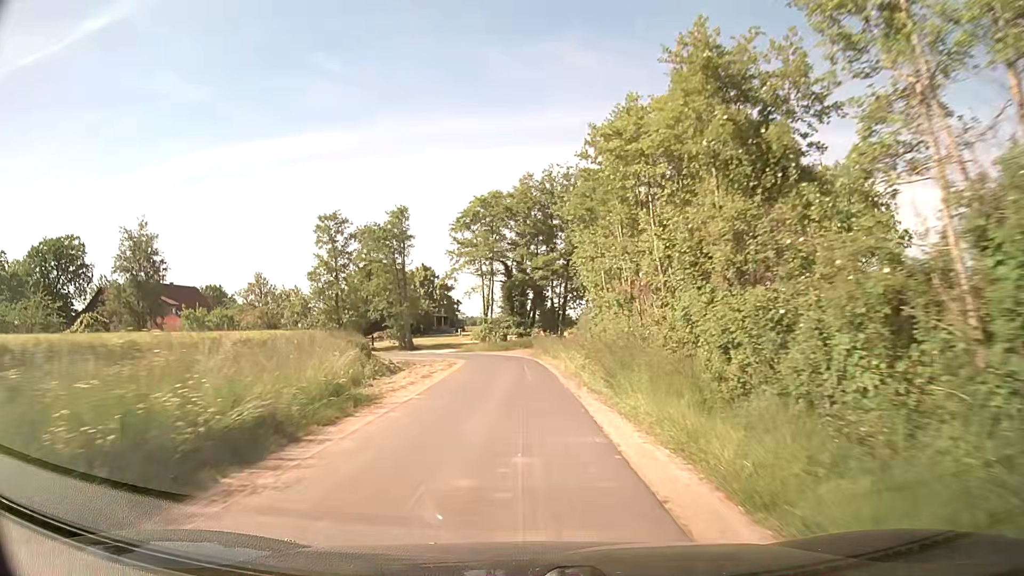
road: unclassified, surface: asphalt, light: Day
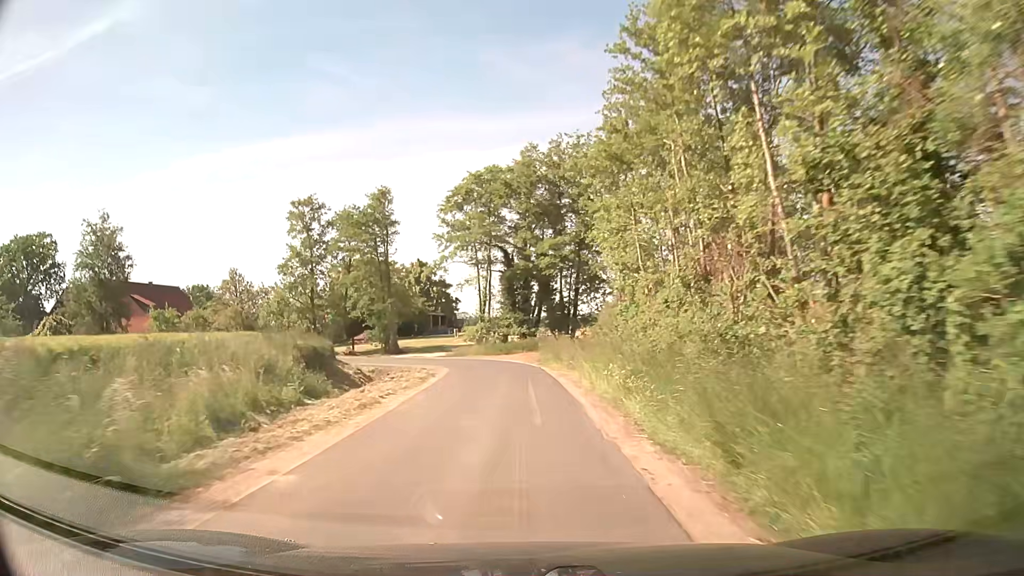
(0.0, +8.1) m; 0°
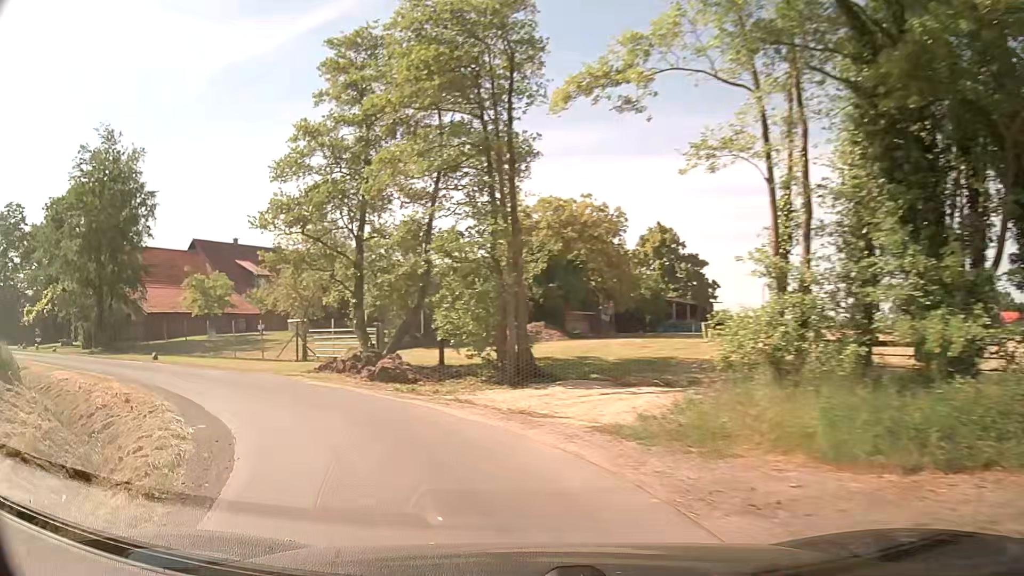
(-2.5, +31.6) m; -22°
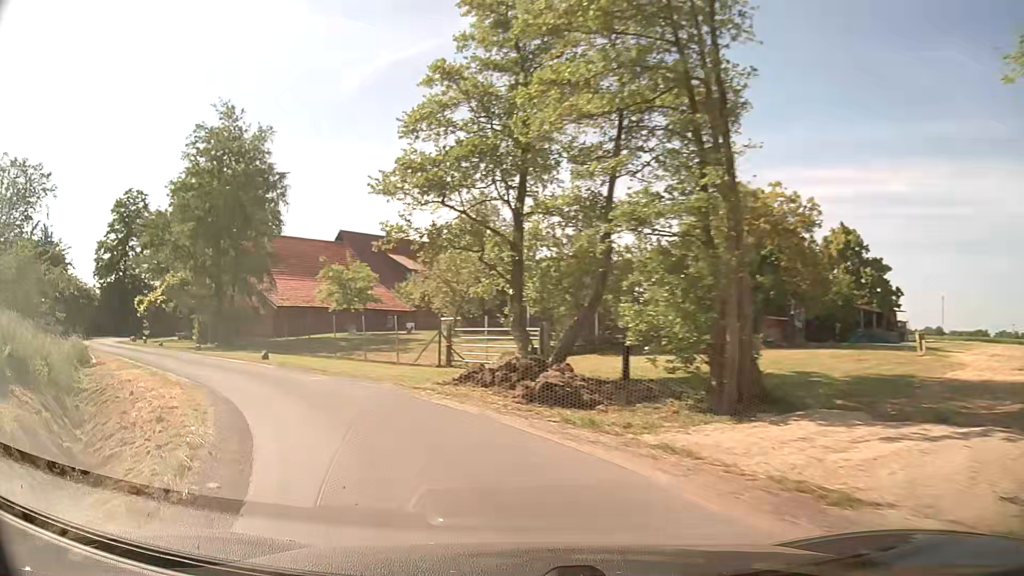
(-0.7, +5.3) m; -14°
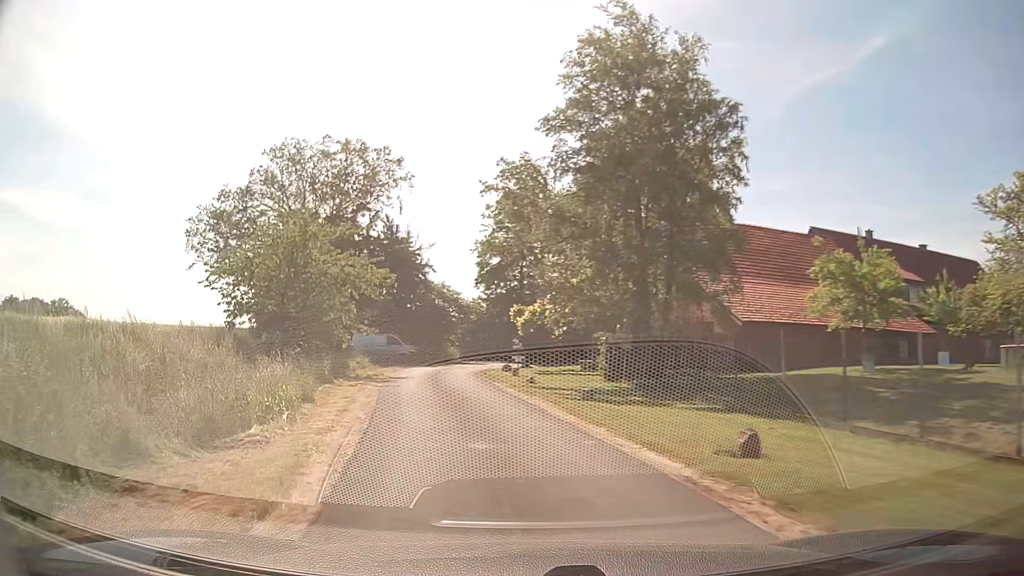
(-5.9, +16.0) m; -38°
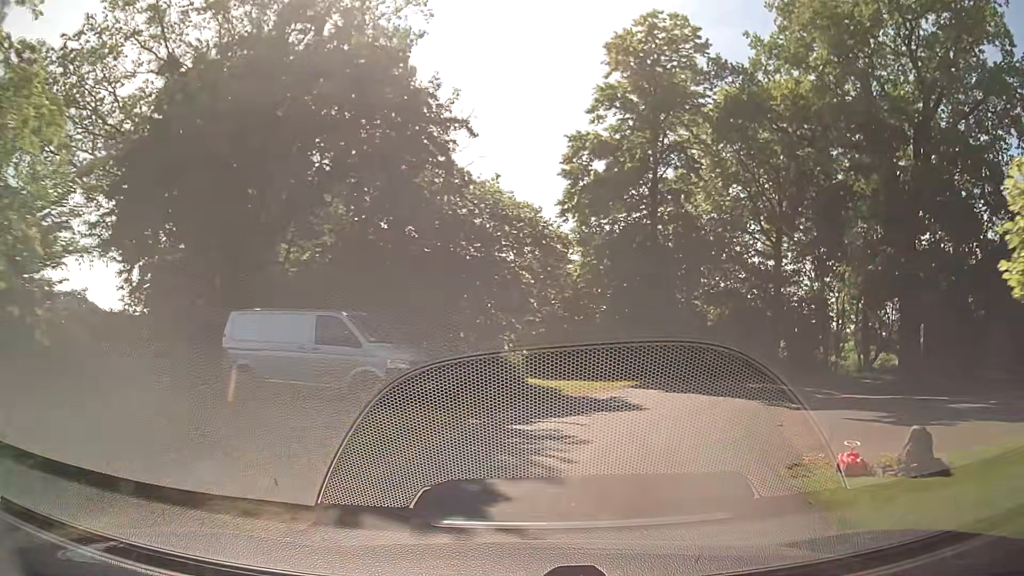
(-4.0, +29.8) m; -3°
